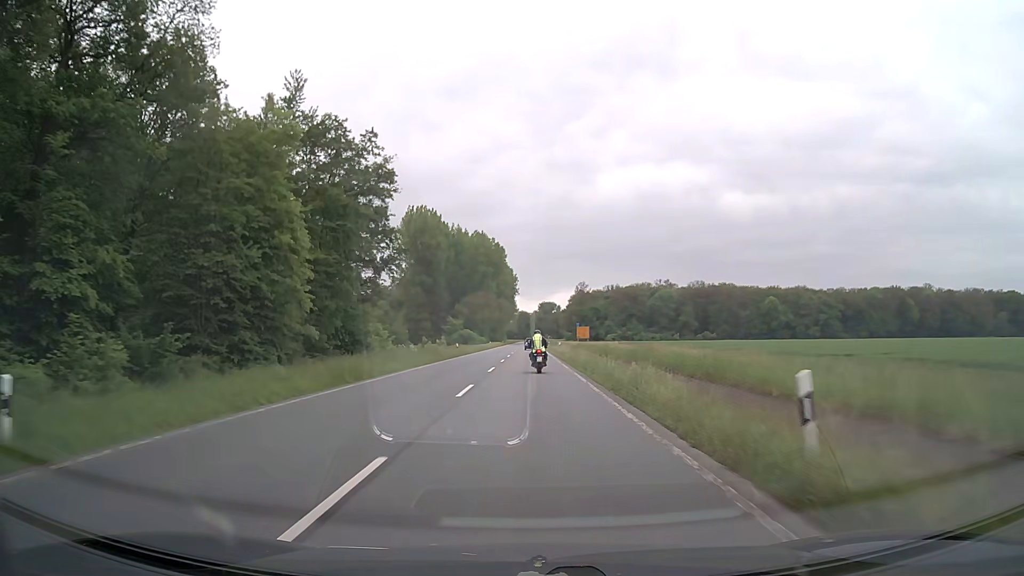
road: primary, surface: asphalt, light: Day
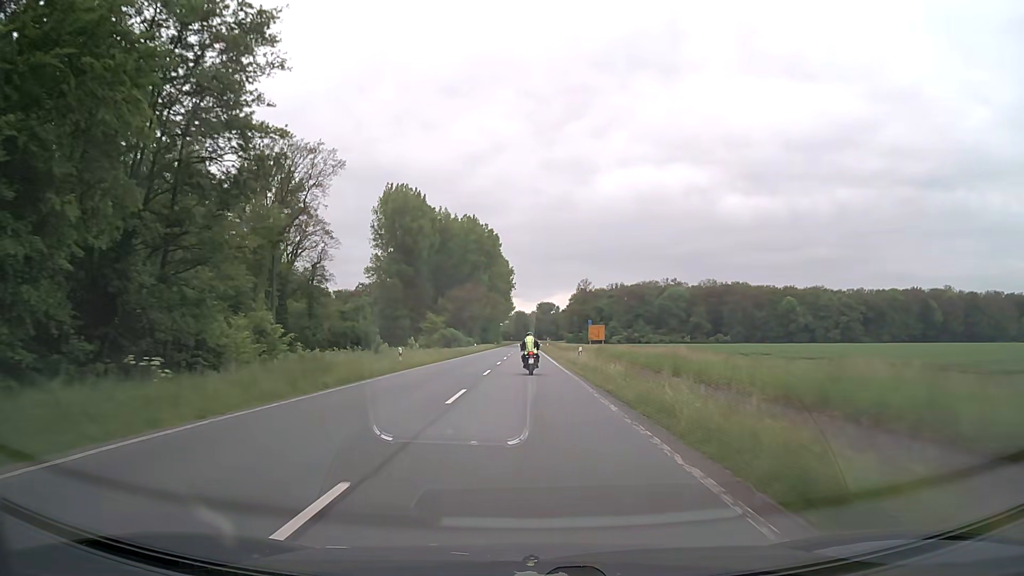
(+0.1, +25.3) m; 0°
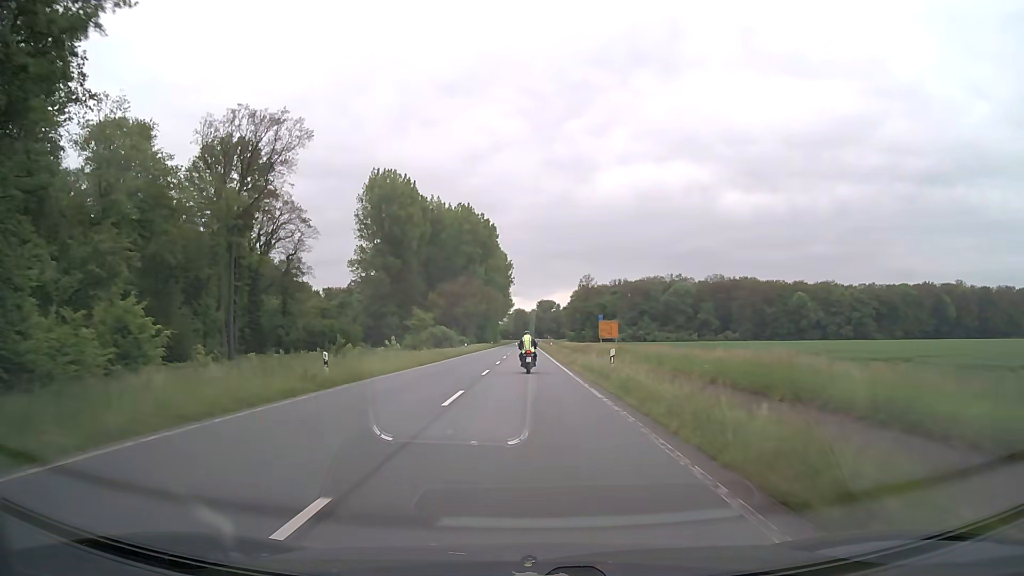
(0.0, +12.6) m; 0°
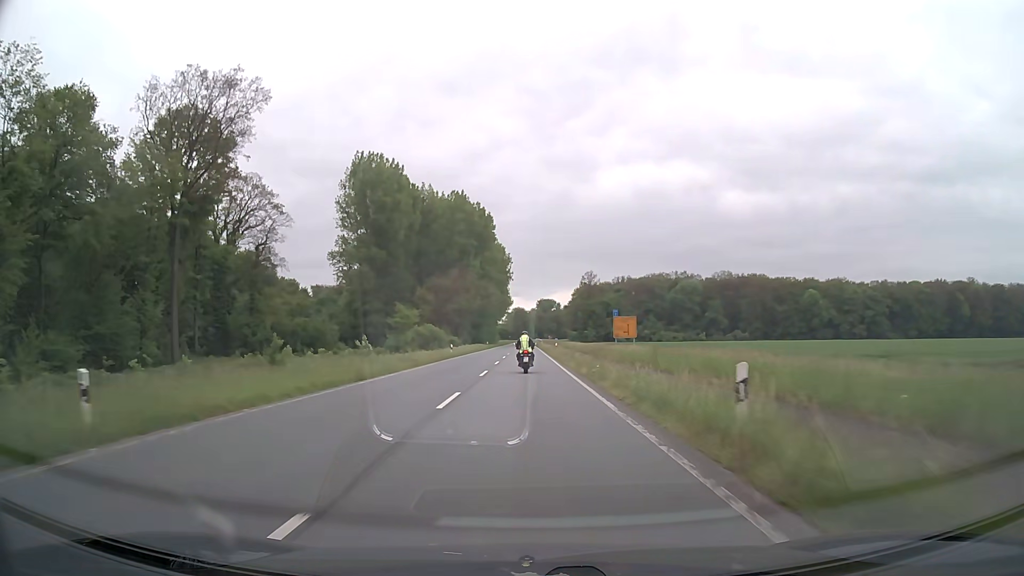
(0.0, +12.5) m; 0°
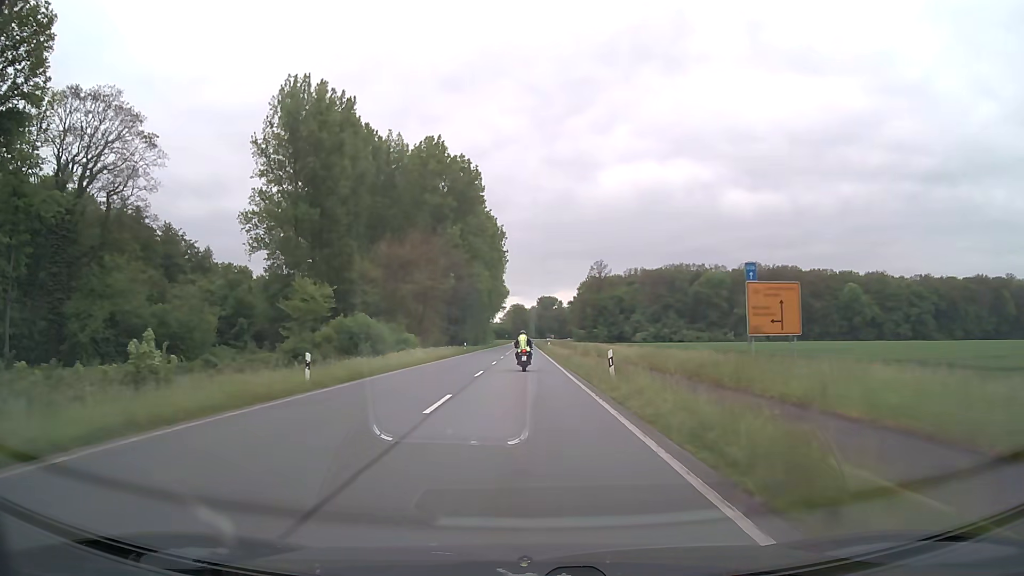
(-0.1, +36.9) m; 0°
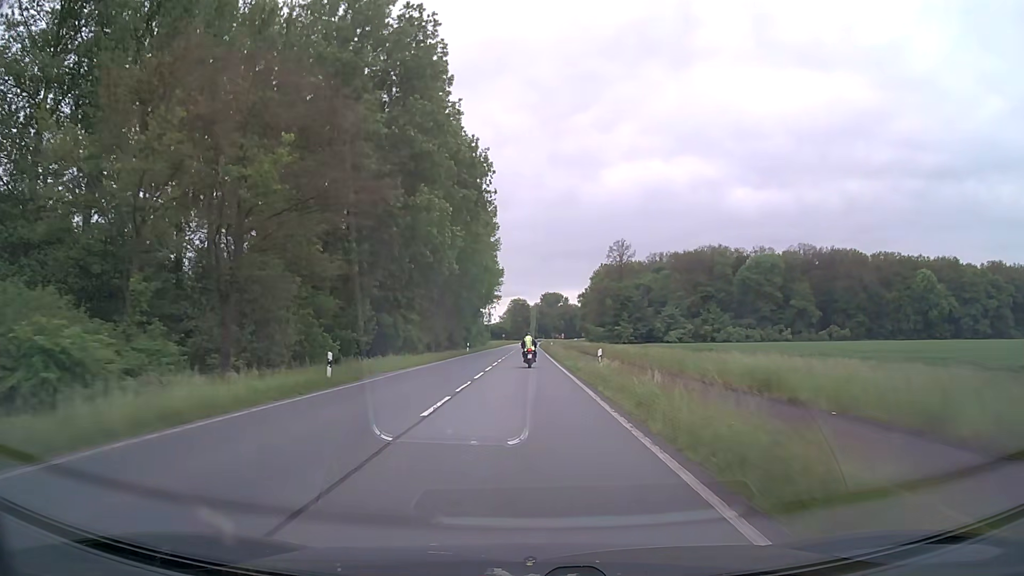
(-0.1, +48.1) m; 0°
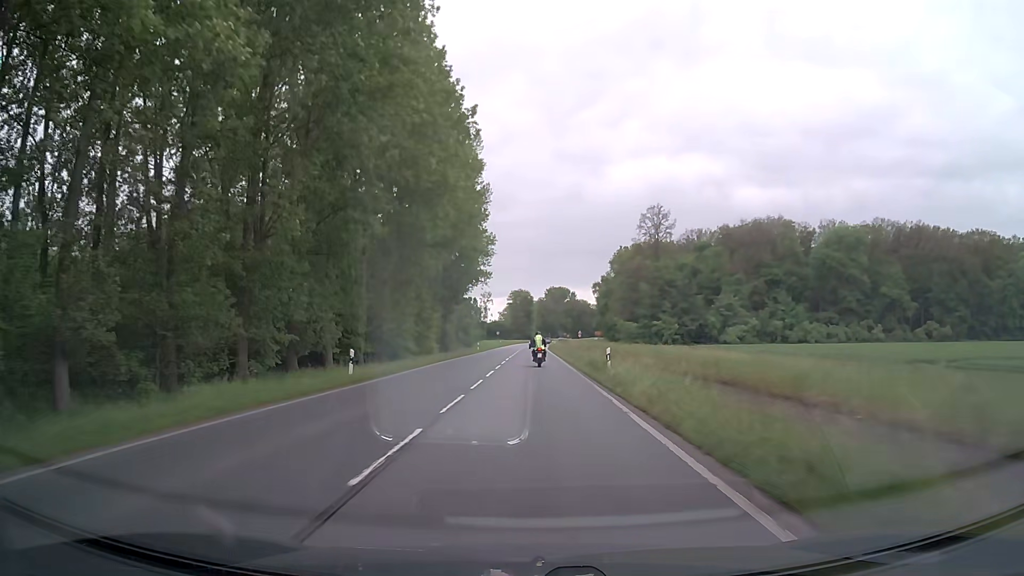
(-0.1, +47.5) m; 0°
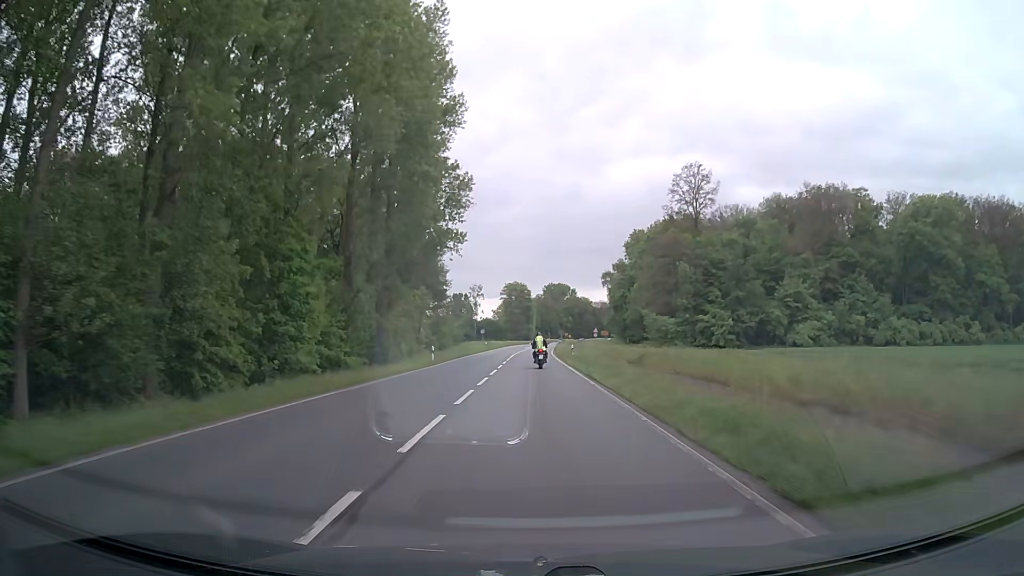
(+0.1, +34.1) m; 0°
(0, +10) (0, +20) (0, +30) (0, +40) (0, +50) (+1, +60) (+1, +70) (+1, +80) (+2, +90) (+2, +100) m
